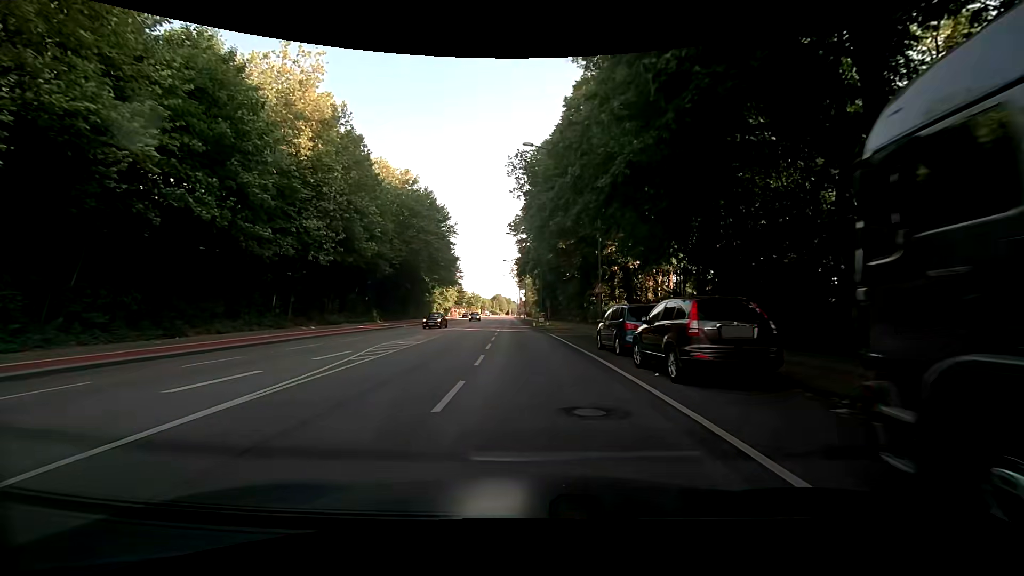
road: secondary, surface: asphalt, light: Day
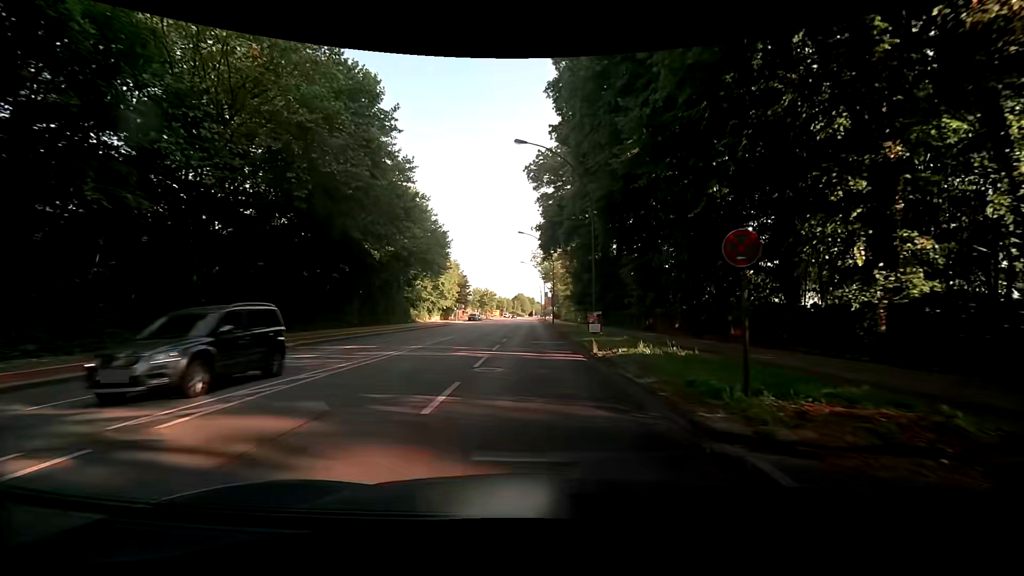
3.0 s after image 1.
(-1.0, +36.2) m; -3°
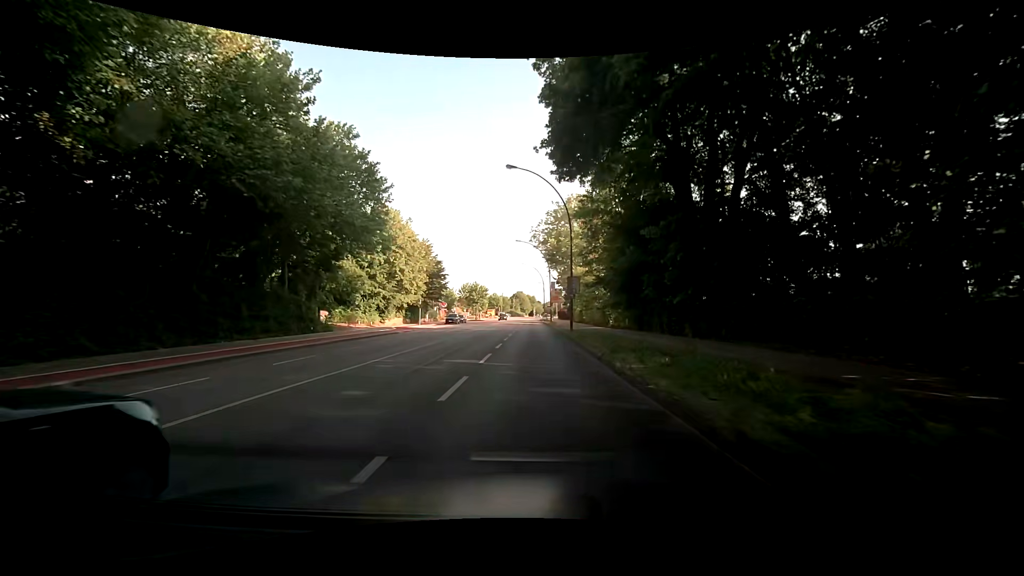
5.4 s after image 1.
(-0.2, +29.2) m; +1°
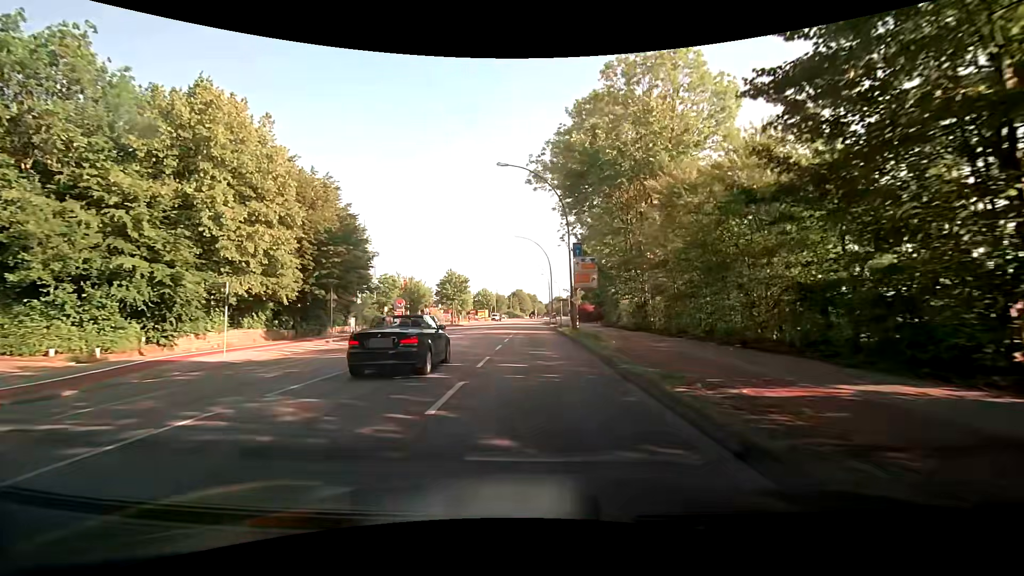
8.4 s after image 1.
(-0.8, +37.2) m; 0°
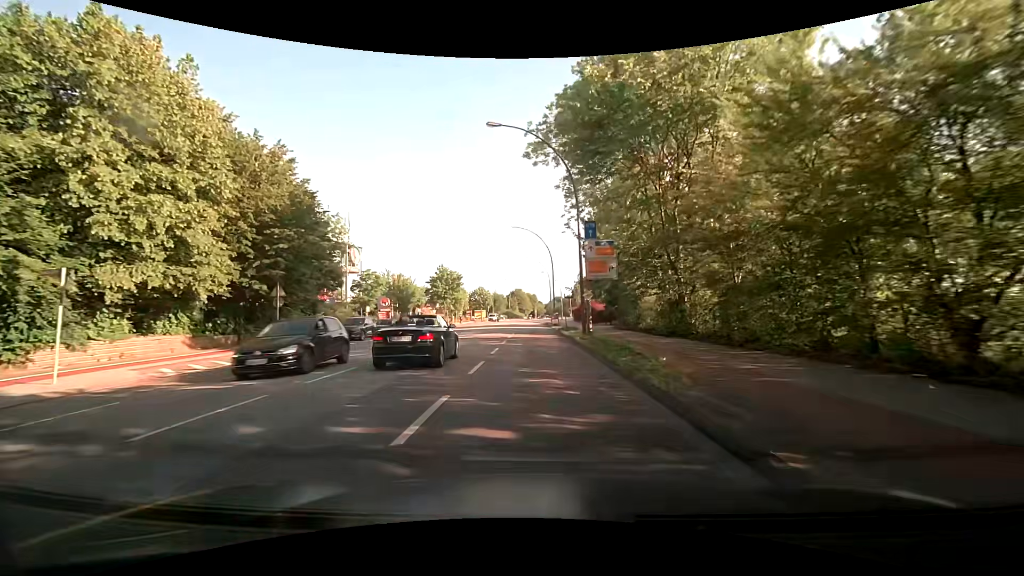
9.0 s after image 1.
(-0.1, +7.5) m; 0°
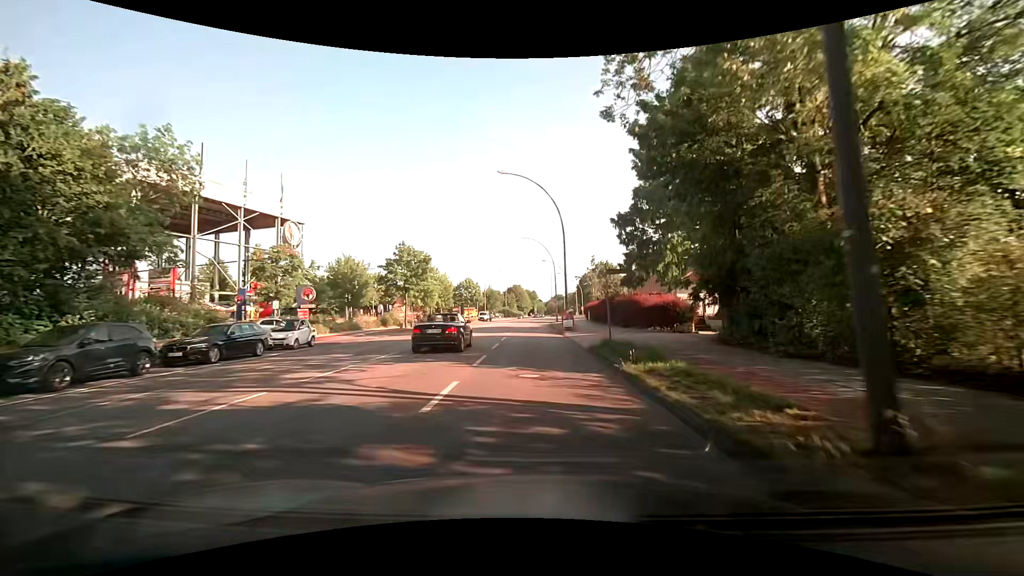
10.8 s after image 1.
(0.0, +22.5) m; 0°
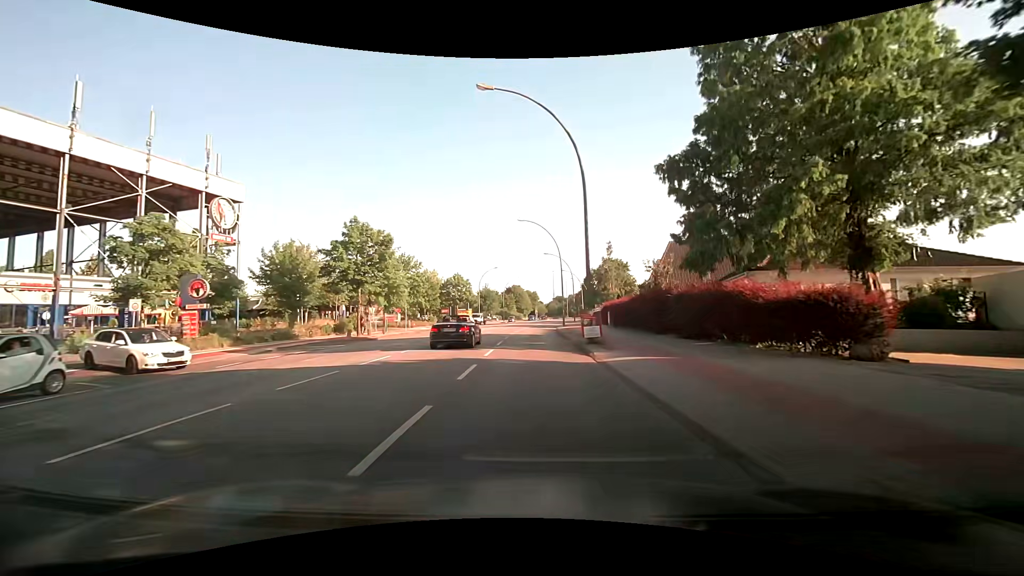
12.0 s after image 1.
(+0.1, +14.4) m; 0°
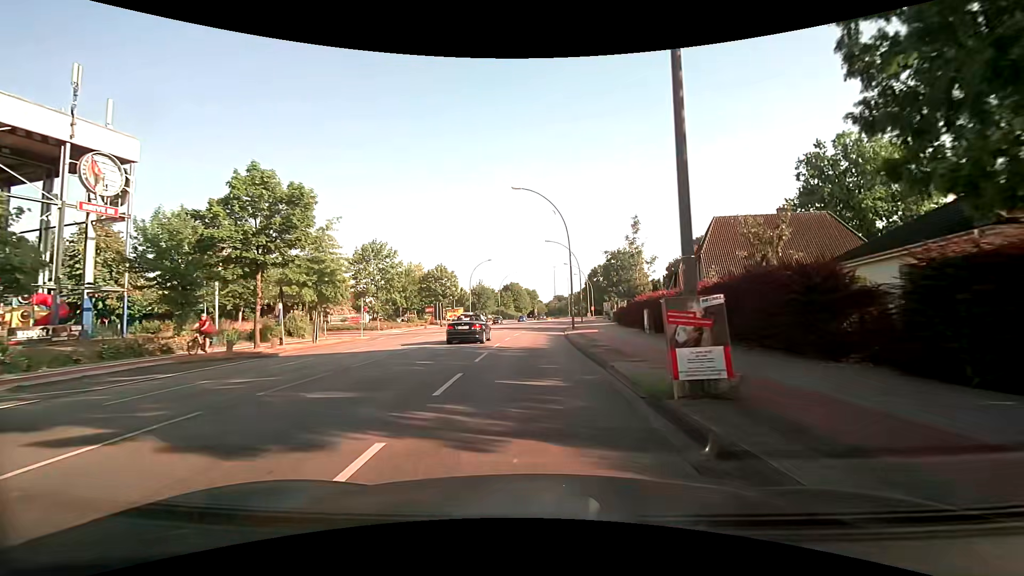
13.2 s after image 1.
(+0.2, +14.1) m; 0°
